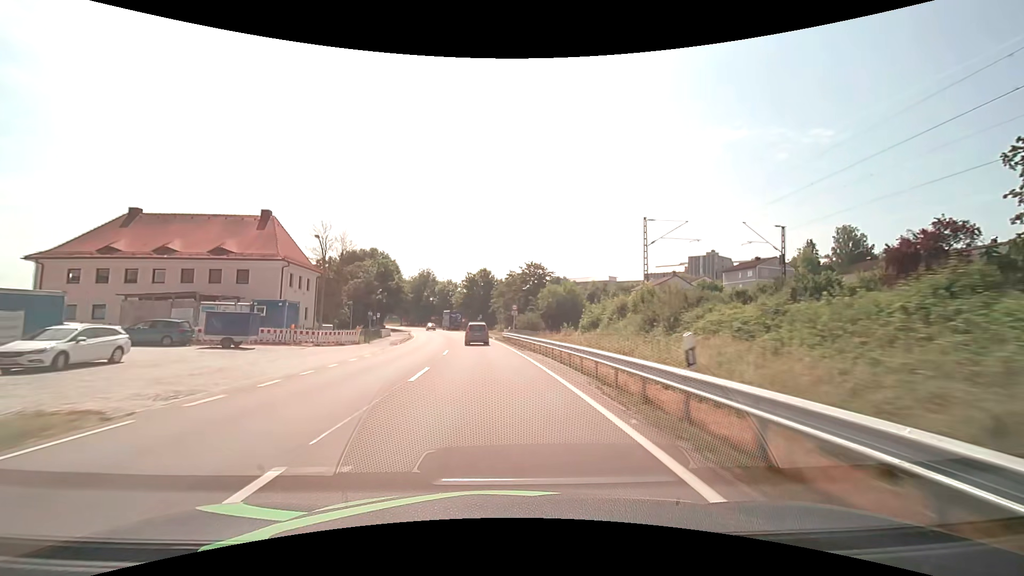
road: primary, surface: asphalt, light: Day
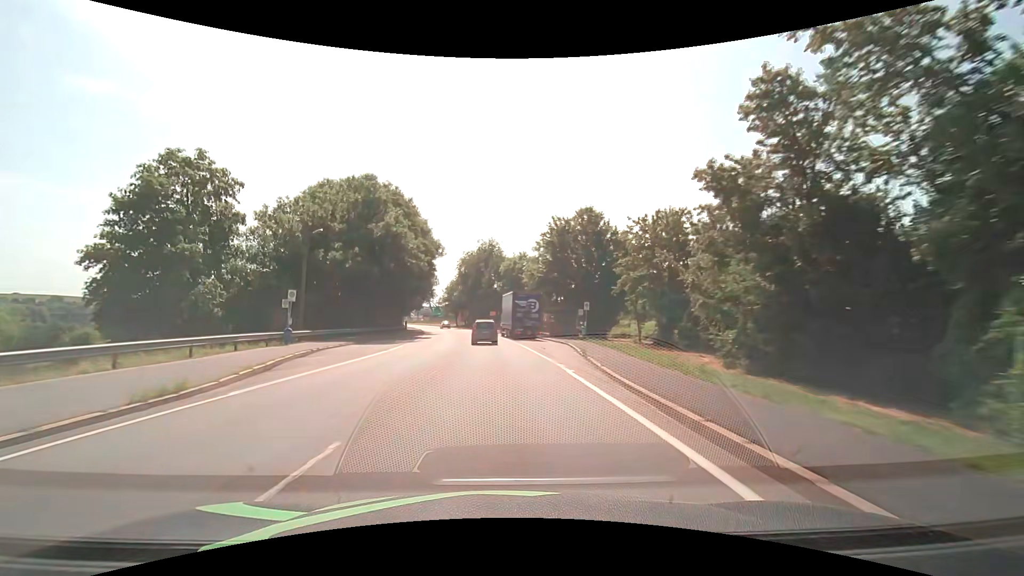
(-4.8, +58.5) m; -10°
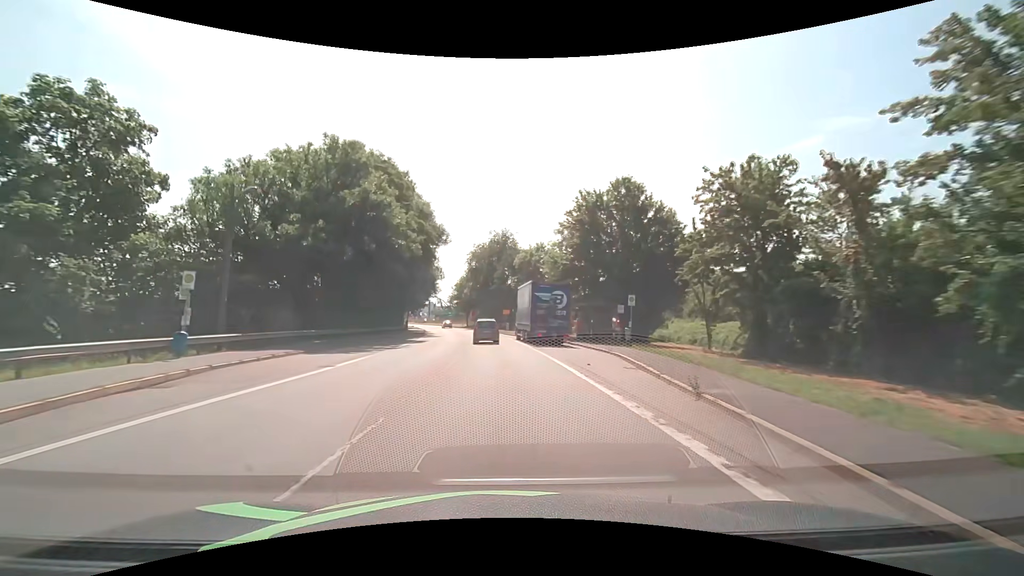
(-0.1, +10.6) m; -1°
(0, +10) (-1, +20) (-1, +30) (-2, +40) (-3, +50) (-4, +60) (-5, +70) (-7, +80) (-8, +89) (-11, +99) m
